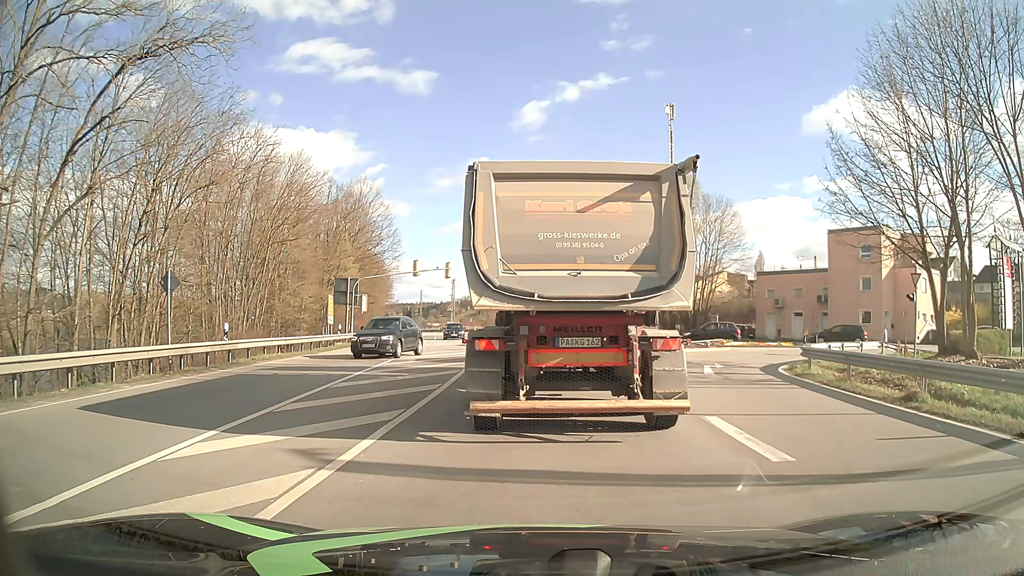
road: primary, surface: asphalt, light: Day
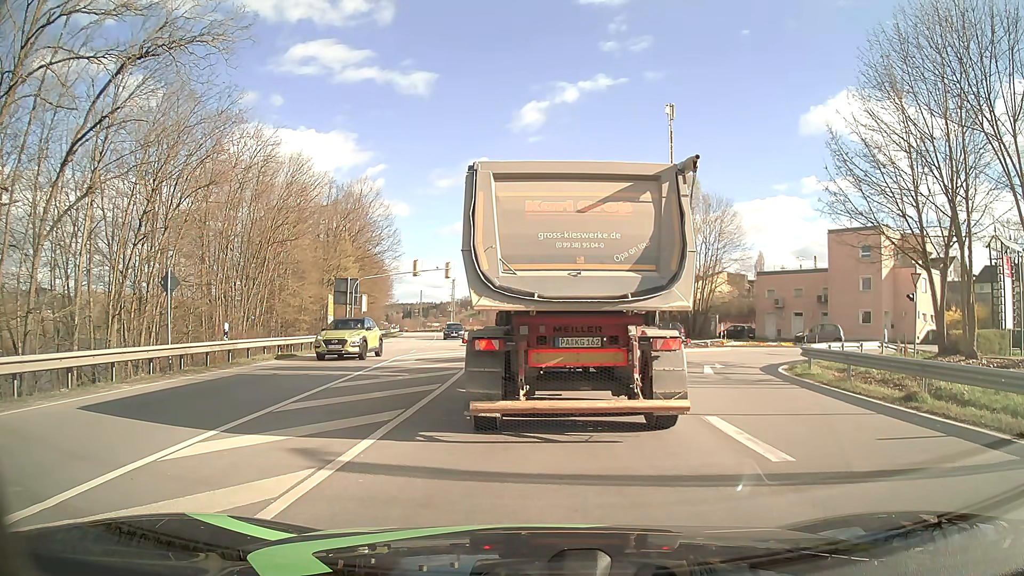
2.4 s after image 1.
(0.0, 0.0) m; 0°
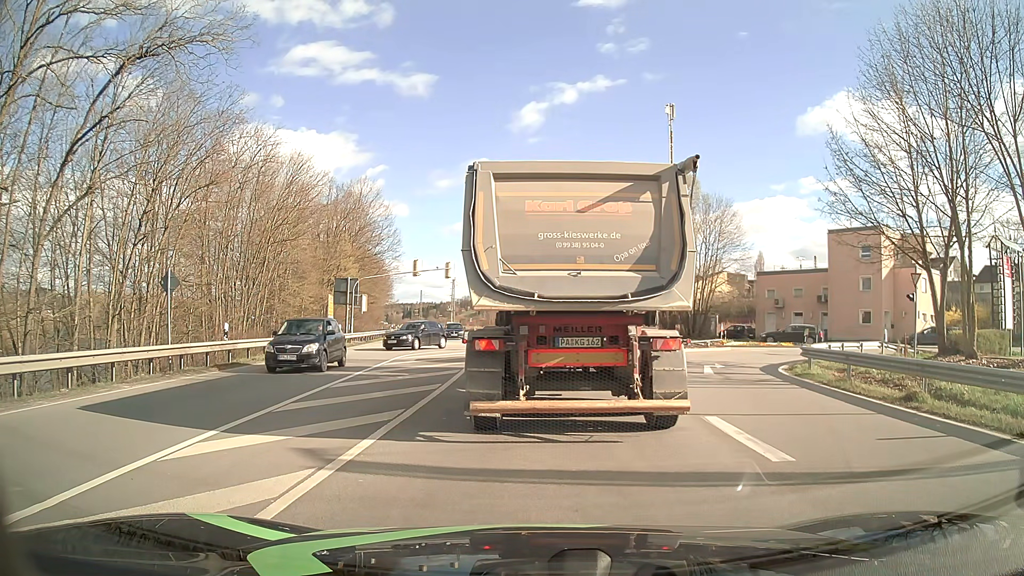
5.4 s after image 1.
(0.0, 0.0) m; 0°
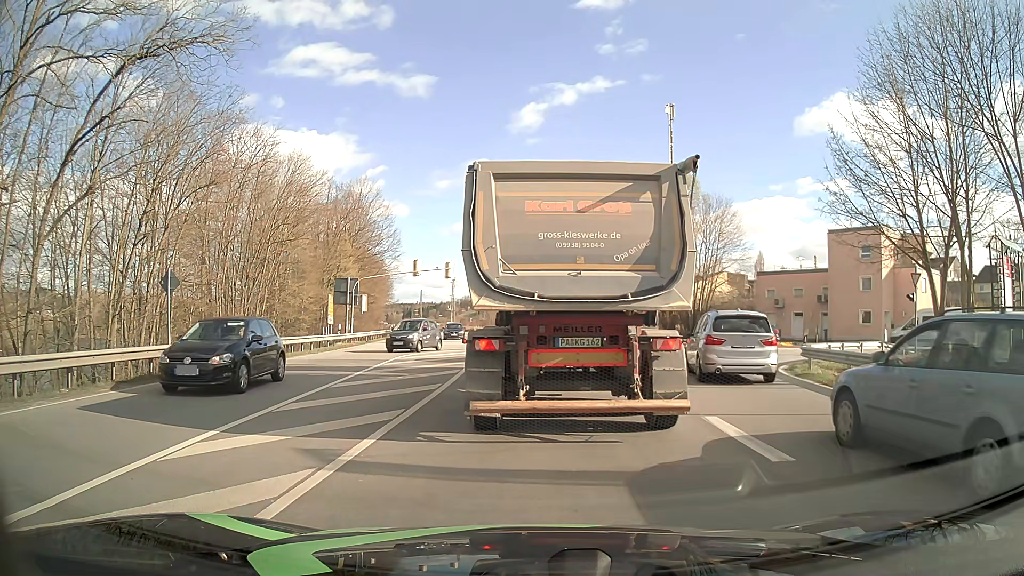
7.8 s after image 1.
(0.0, 0.0) m; 0°
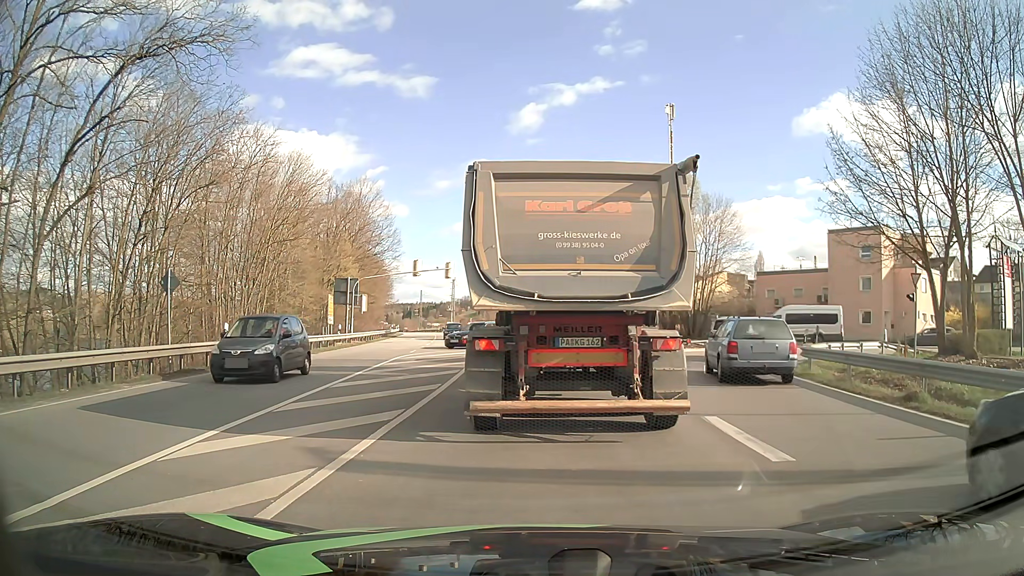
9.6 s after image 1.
(0.0, 0.0) m; 0°
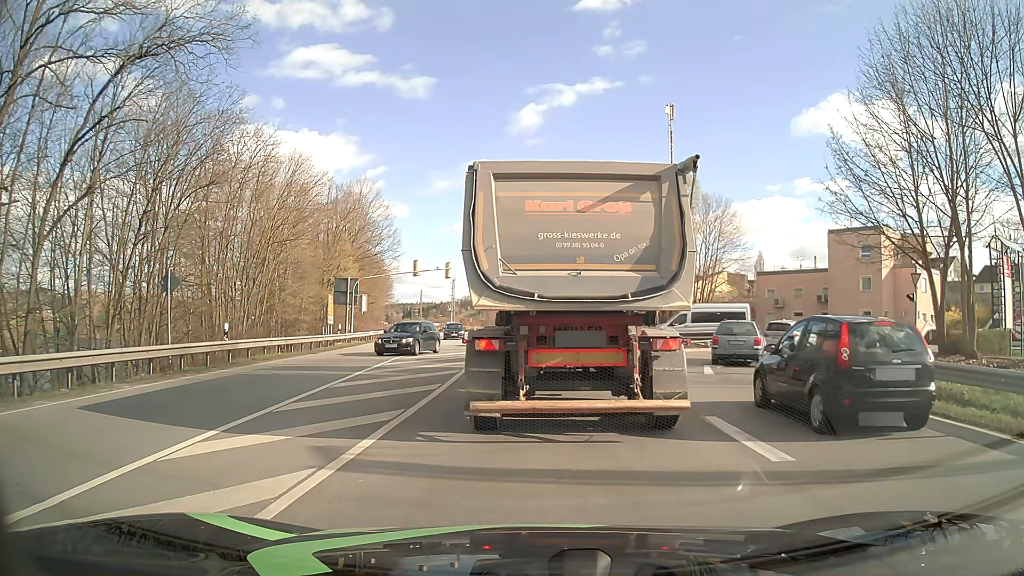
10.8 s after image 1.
(0.0, 0.0) m; 0°
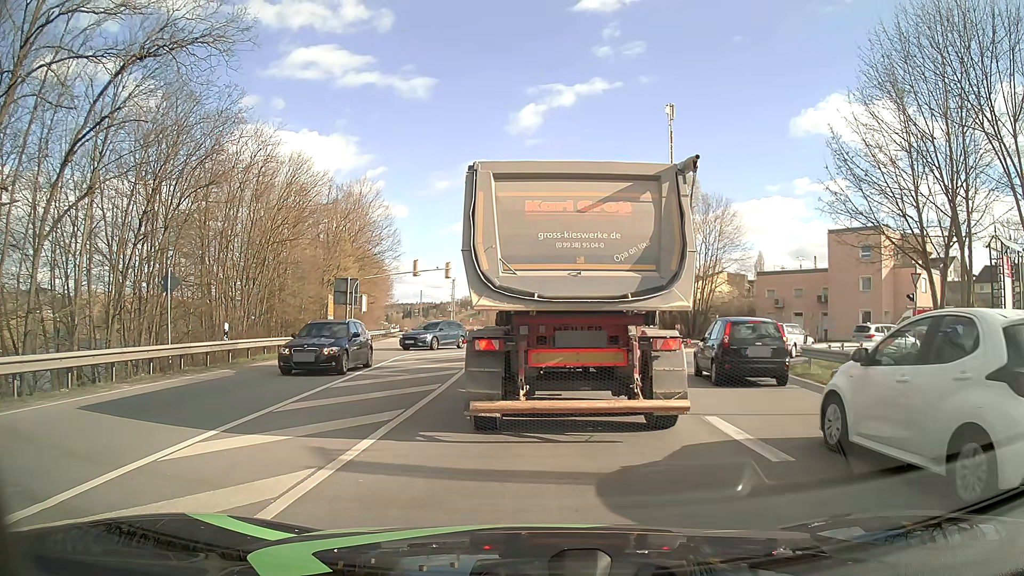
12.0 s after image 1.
(0.0, 0.0) m; 0°
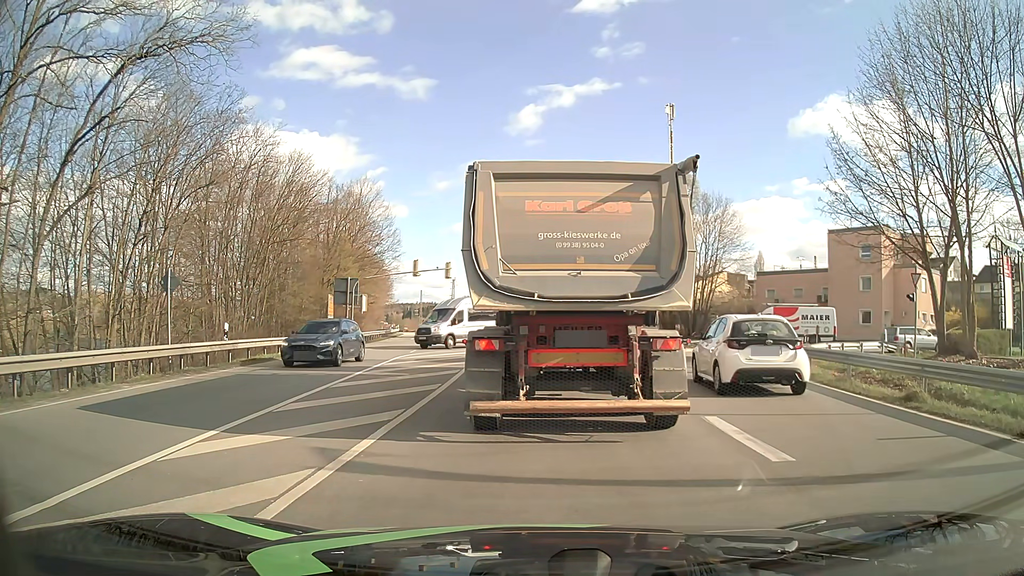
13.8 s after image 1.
(0.0, 0.0) m; 0°
(0, +10) (0, +20) (0, +30) (0, +40) (0, +50) (-1, +60) (-2, +70) (-3, +80) (-4, +90) (-5, +100) m
